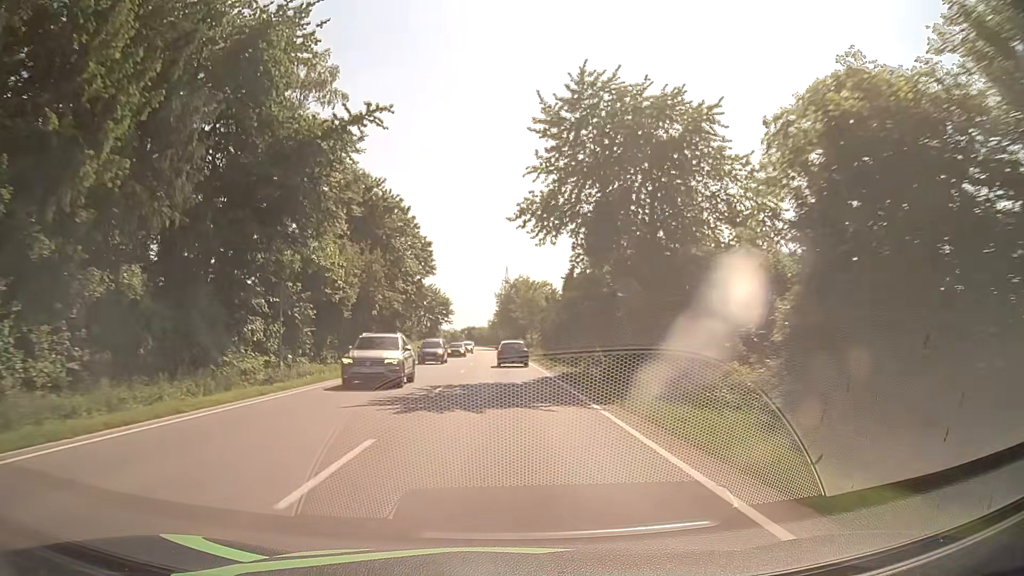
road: primary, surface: asphalt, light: Day
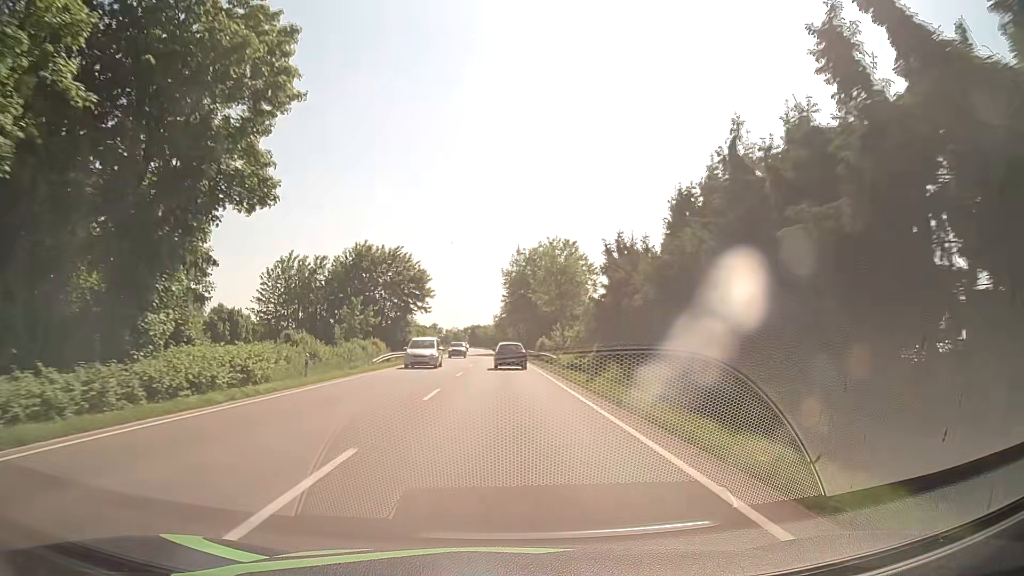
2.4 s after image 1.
(-0.4, +48.5) m; -1°
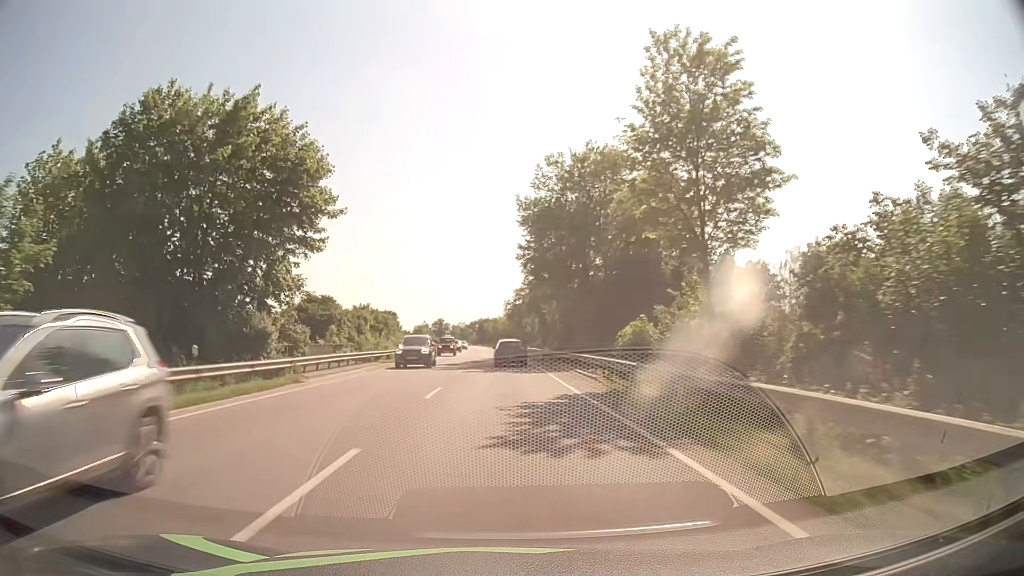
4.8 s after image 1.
(-0.7, +47.7) m; -1°
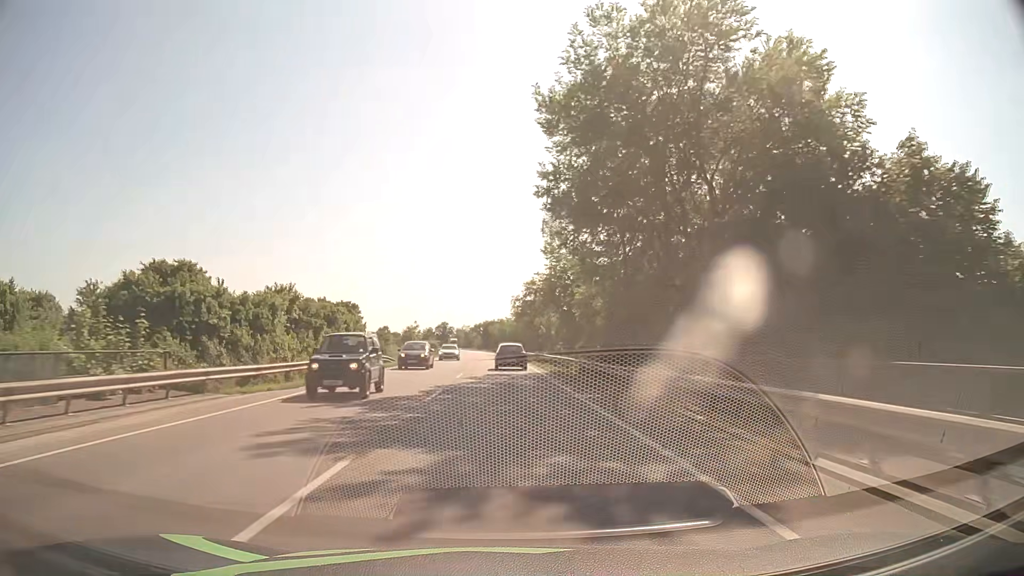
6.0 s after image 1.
(-0.1, +23.7) m; 0°
(0, +10) (0, +20) (0, +30) (0, +40) (-1, +50) (-1, +60) (-1, +70) (-2, +80) (-2, +90) (-3, +100) m
